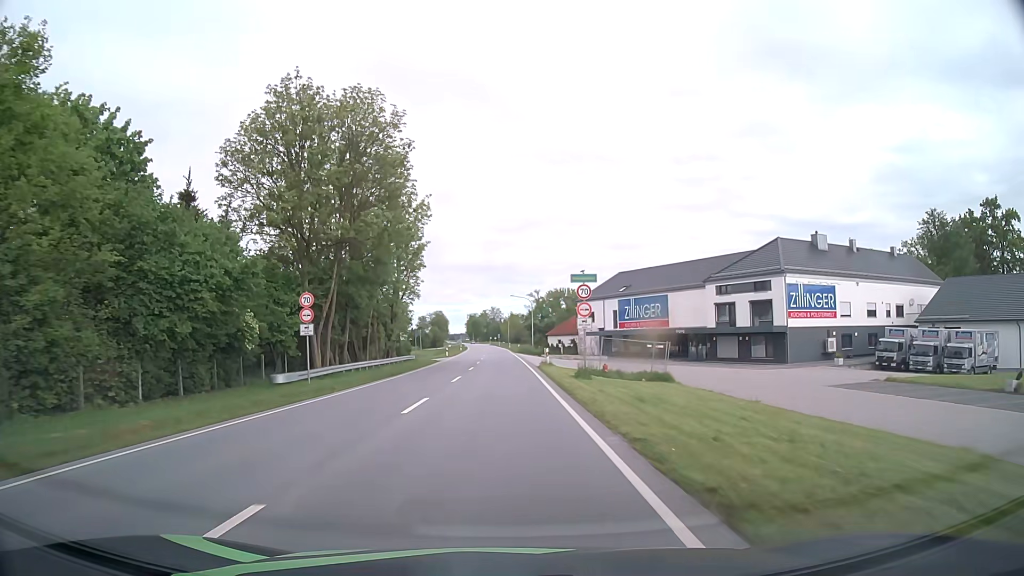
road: primary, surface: asphalt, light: Day
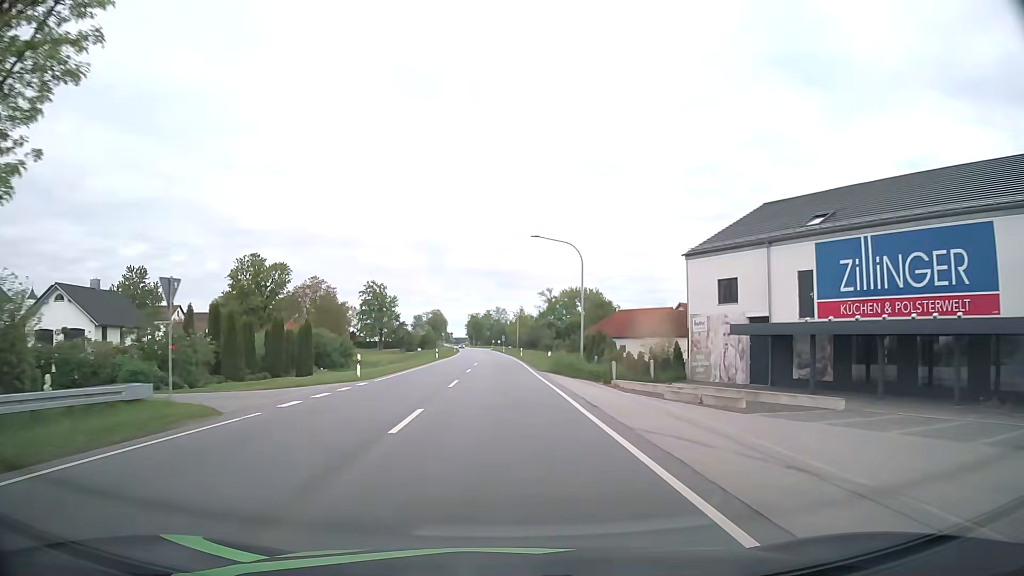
(-0.5, +51.5) m; -1°
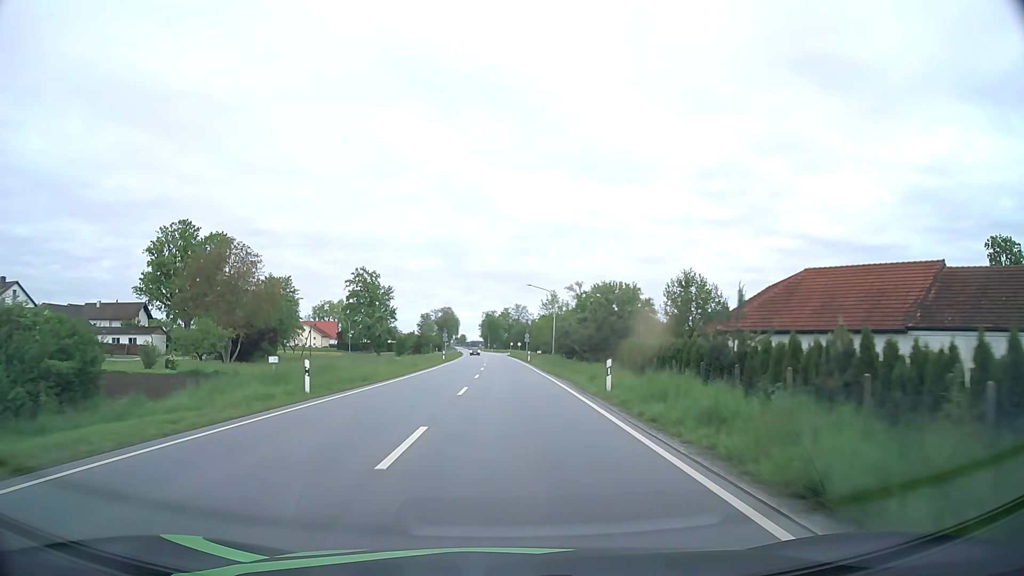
(-0.6, +51.3) m; -1°
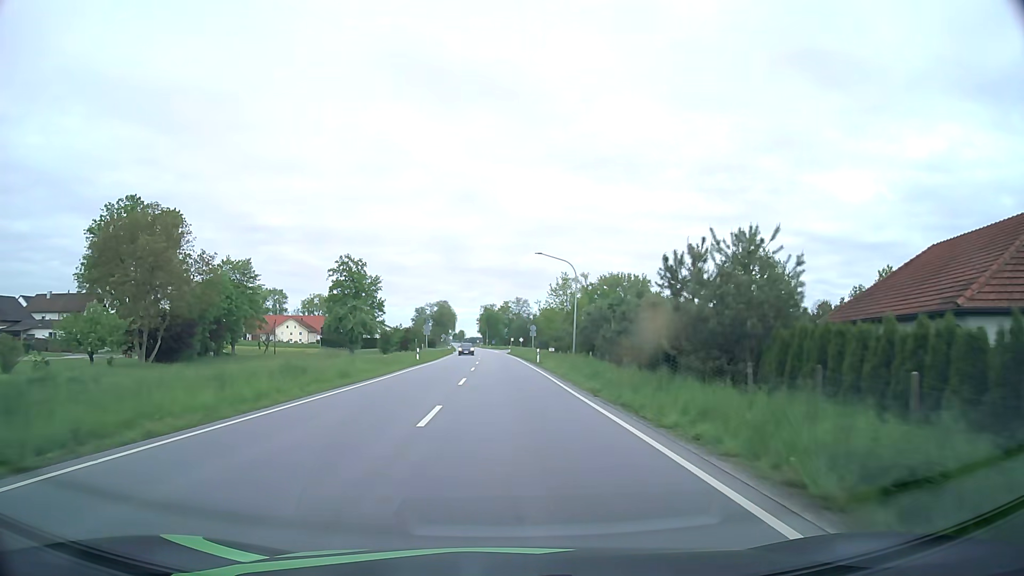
(0.0, +20.4) m; 0°
(0, +10) (0, +20) (0, +30) (0, +40) (-1, +50) (-1, +60) (-1, +70) (-1, +80) (-2, +90) (-2, +100) m
